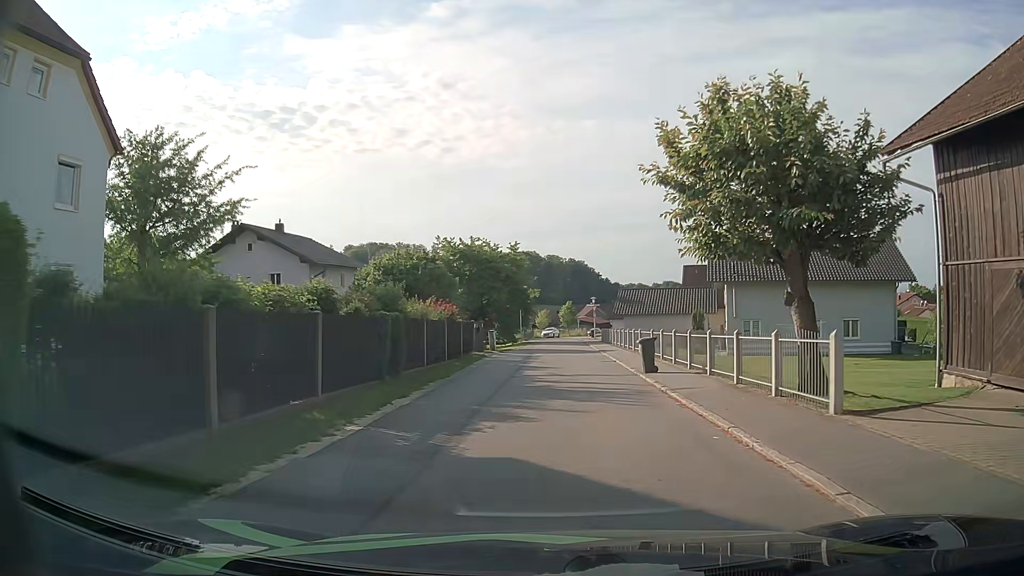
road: residential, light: Day
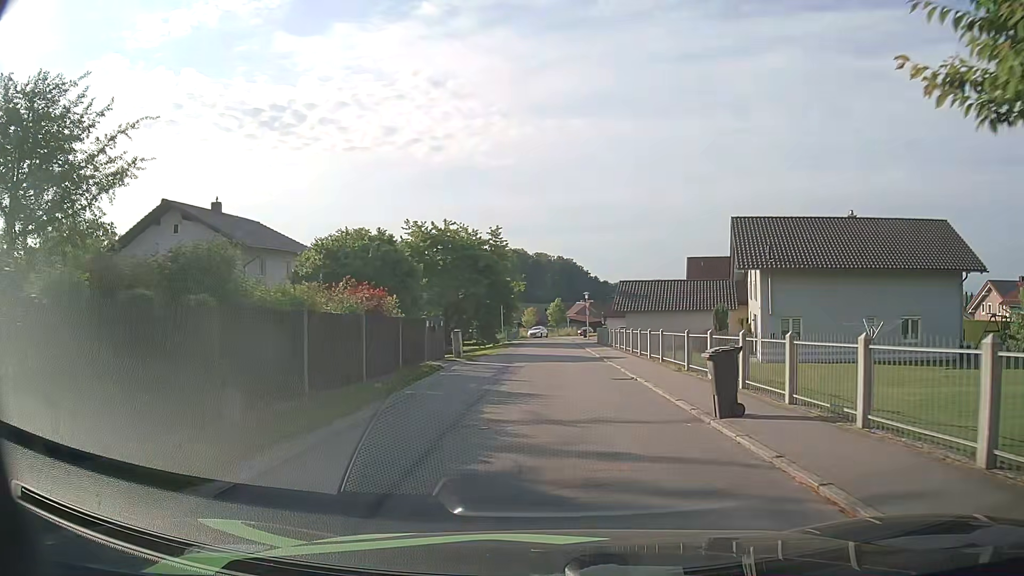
(0.0, +9.0) m; +1°
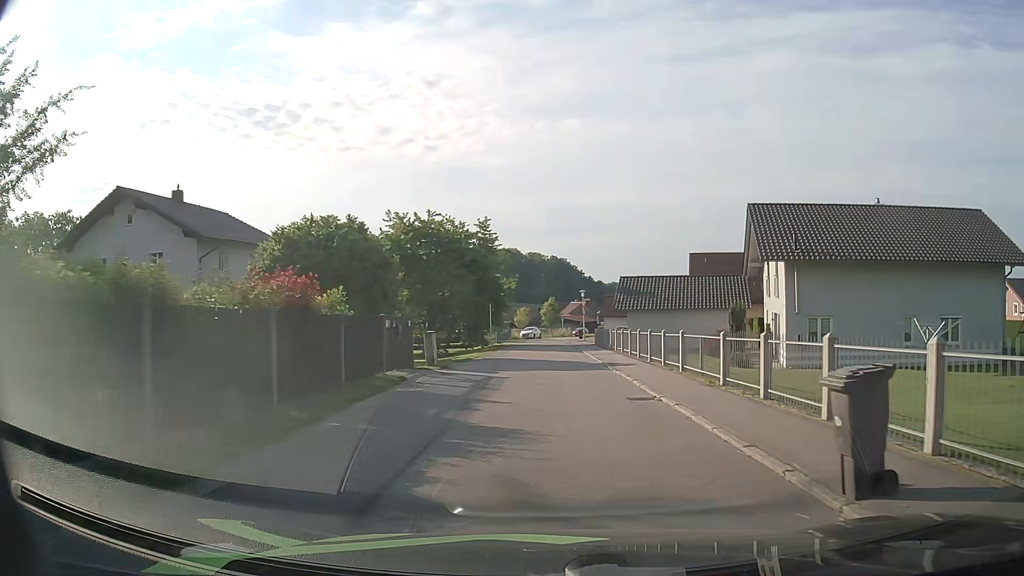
(0.0, +4.4) m; 0°
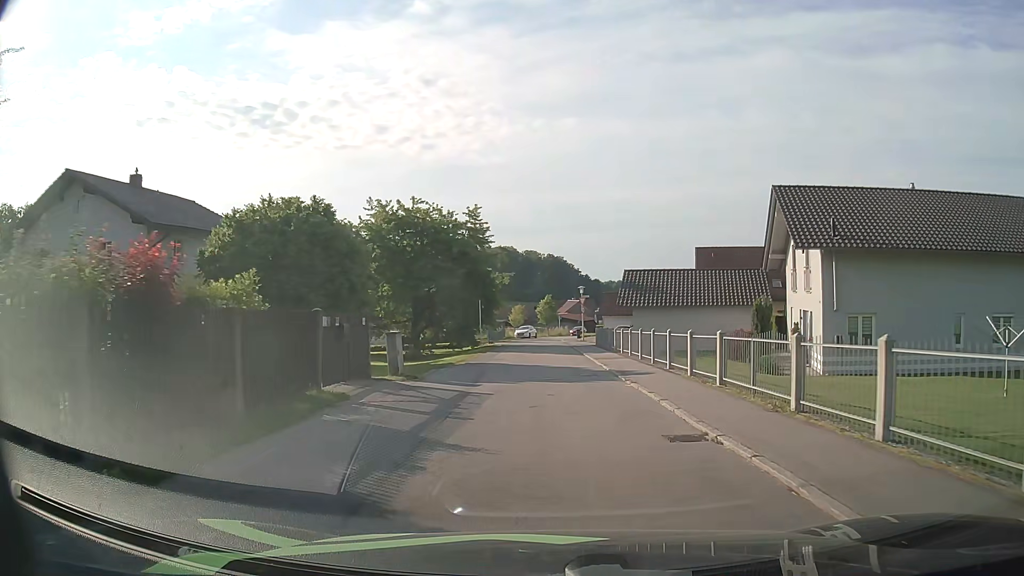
(0.0, +4.4) m; +2°
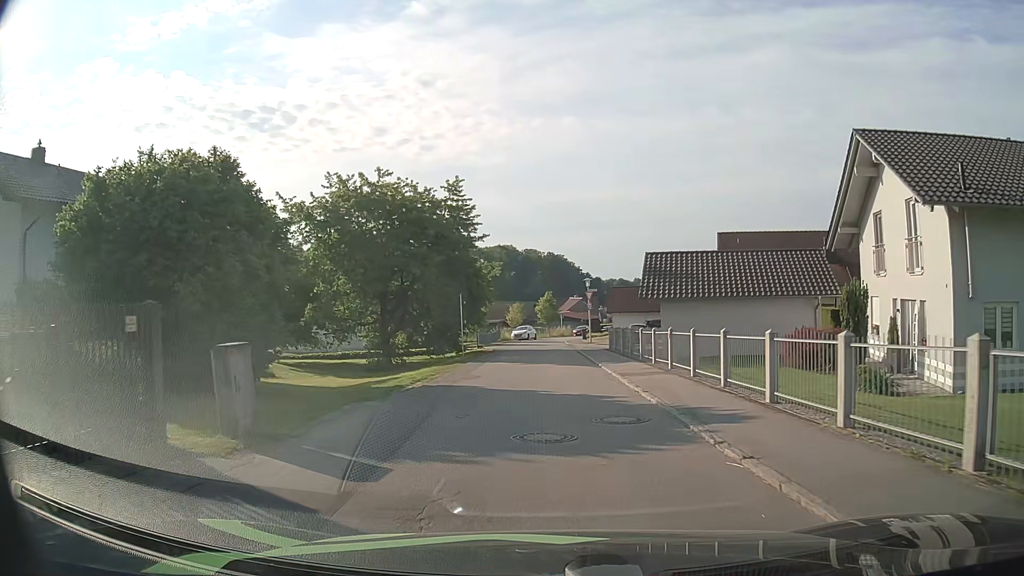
(-0.1, +8.7) m; -1°
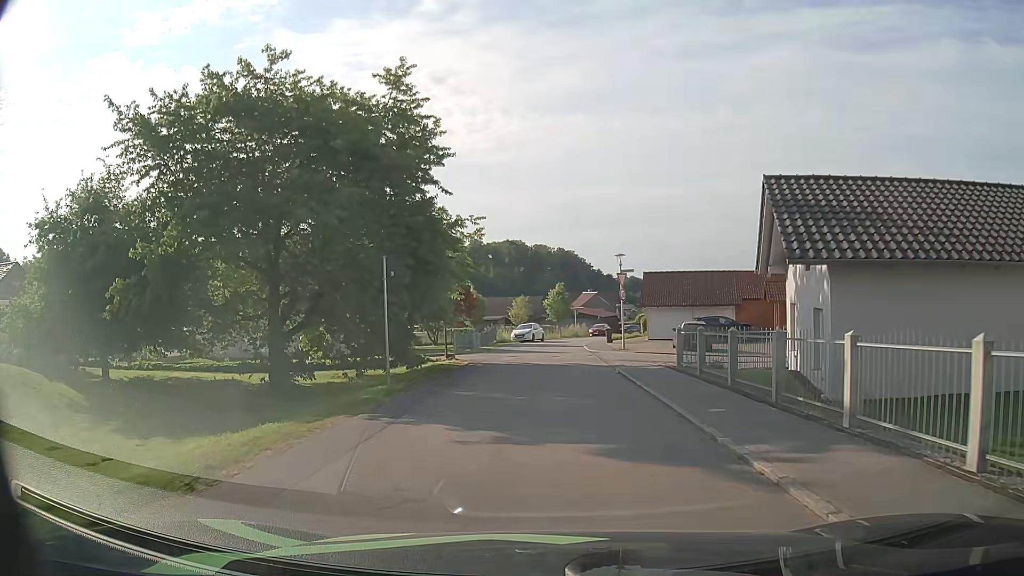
(-0.1, +15.8) m; -1°
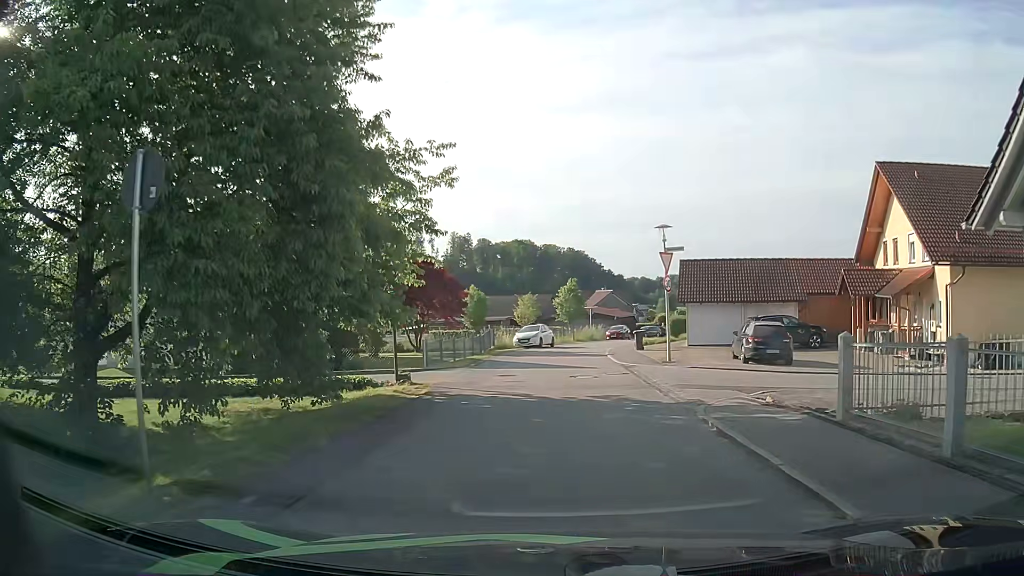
(0.0, +9.9) m; -1°
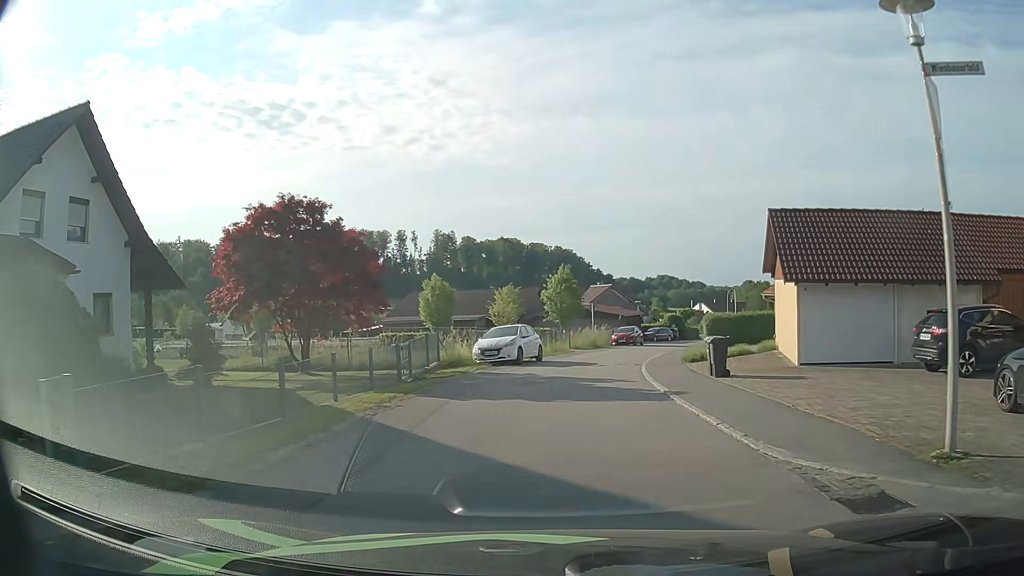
(0.0, +17.2) m; +1°
(0, +10) (+1, +20) (+3, +30) (+5, +40) (+8, +49) (+12, +58) (+15, +68) (+18, +77) (+22, +87) (+25, +96) m
